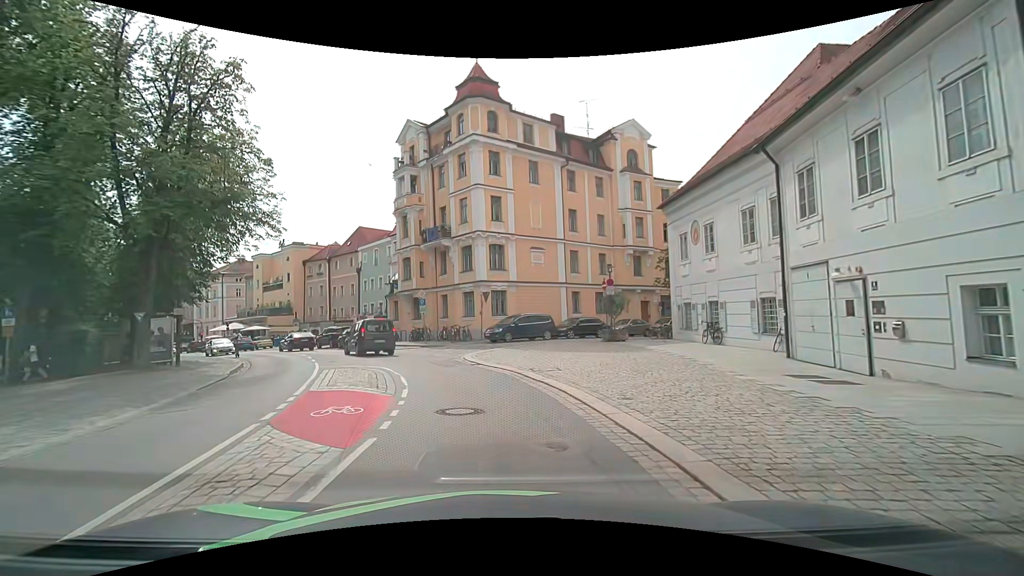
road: primary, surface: asphalt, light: Day
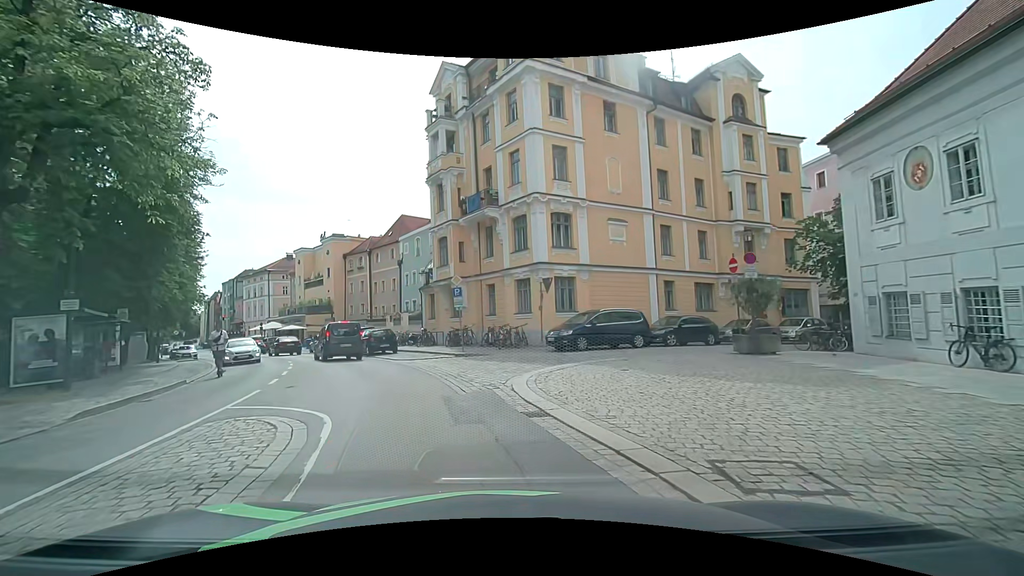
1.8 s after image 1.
(-0.5, +9.7) m; -7°
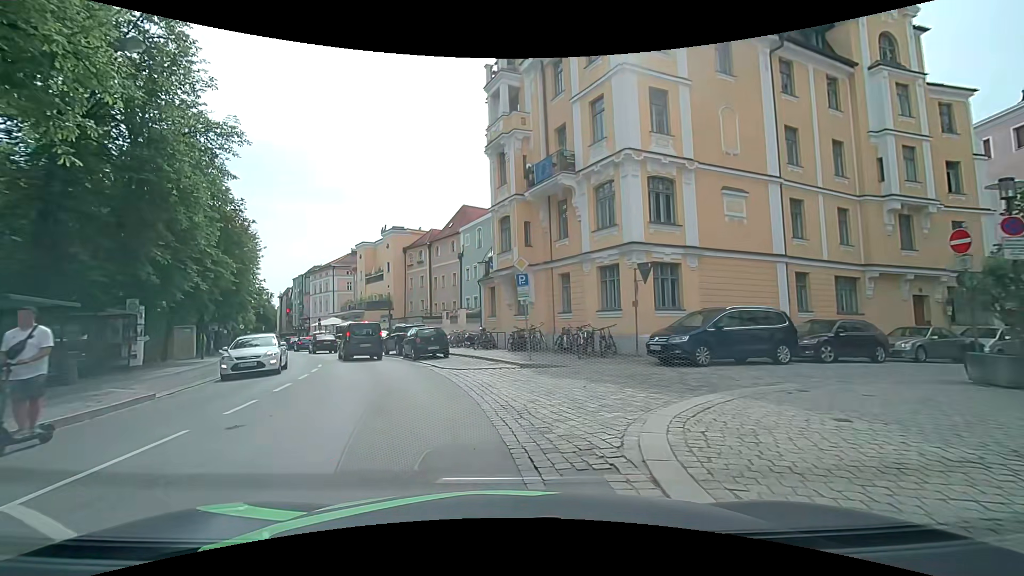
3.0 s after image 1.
(-0.4, +5.8) m; -8°
